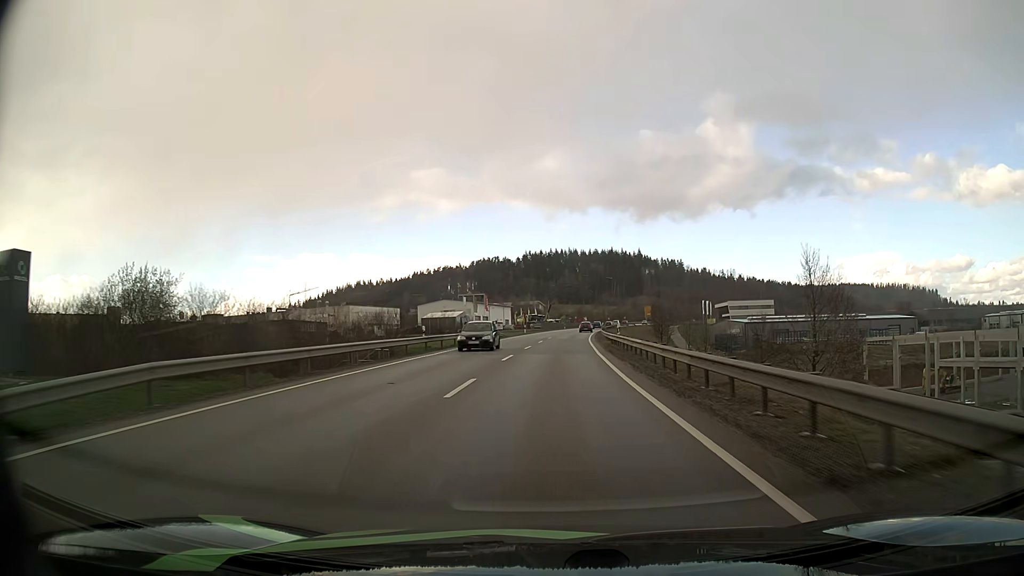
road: primary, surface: asphalt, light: Day
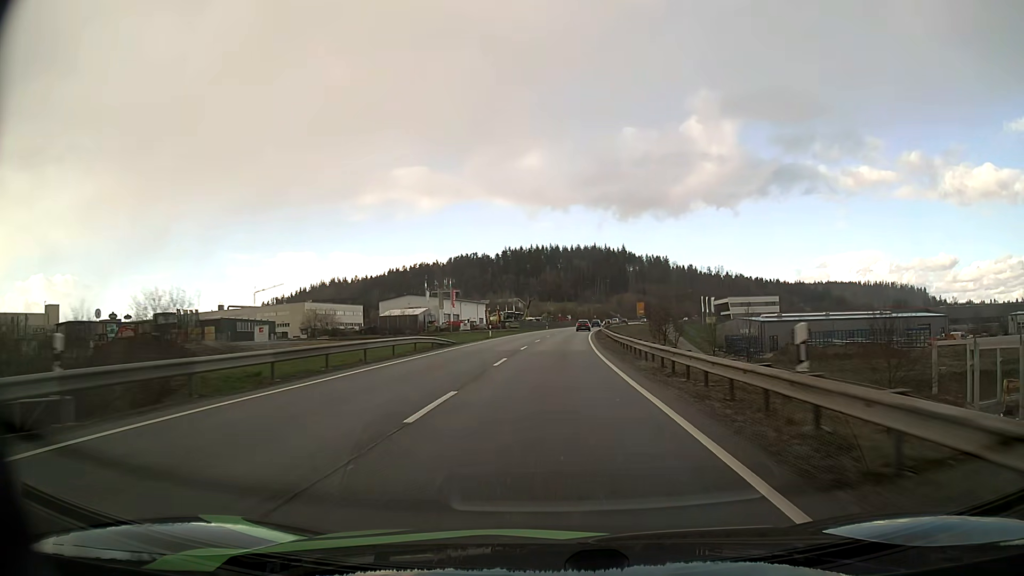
(+0.4, +26.5) m; +2°
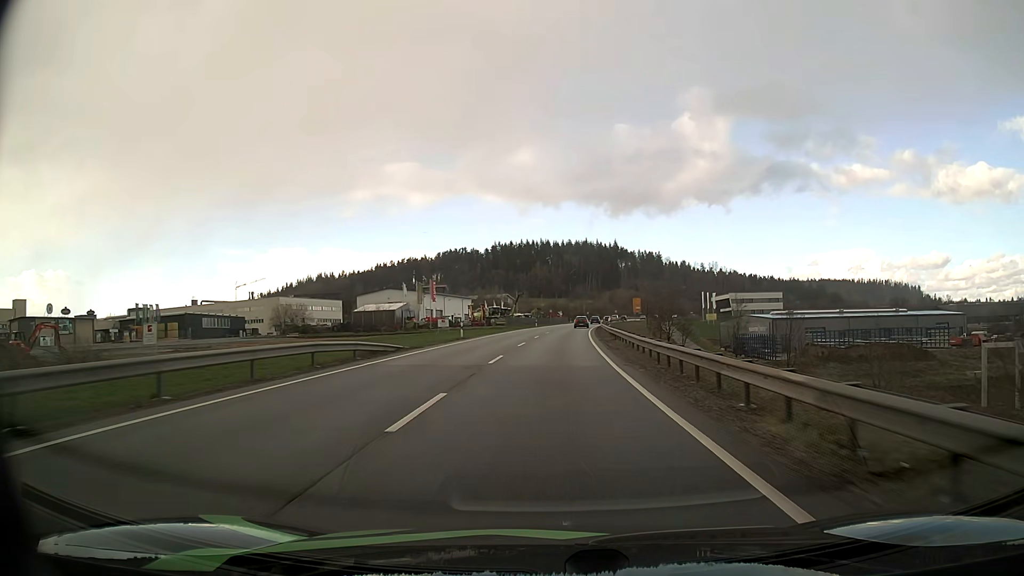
(+0.1, +13.2) m; +1°
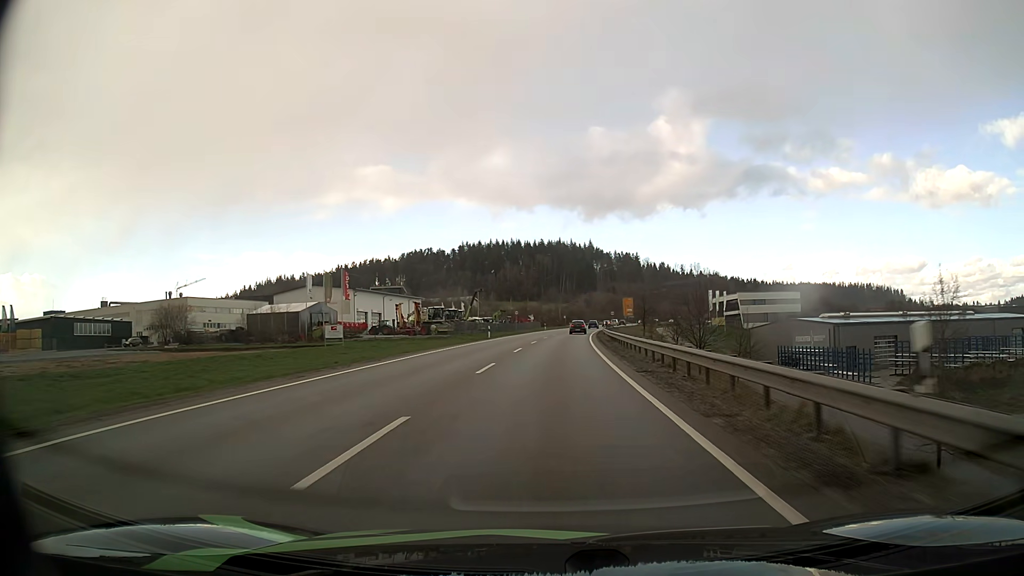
(+0.8, +39.3) m; +2°
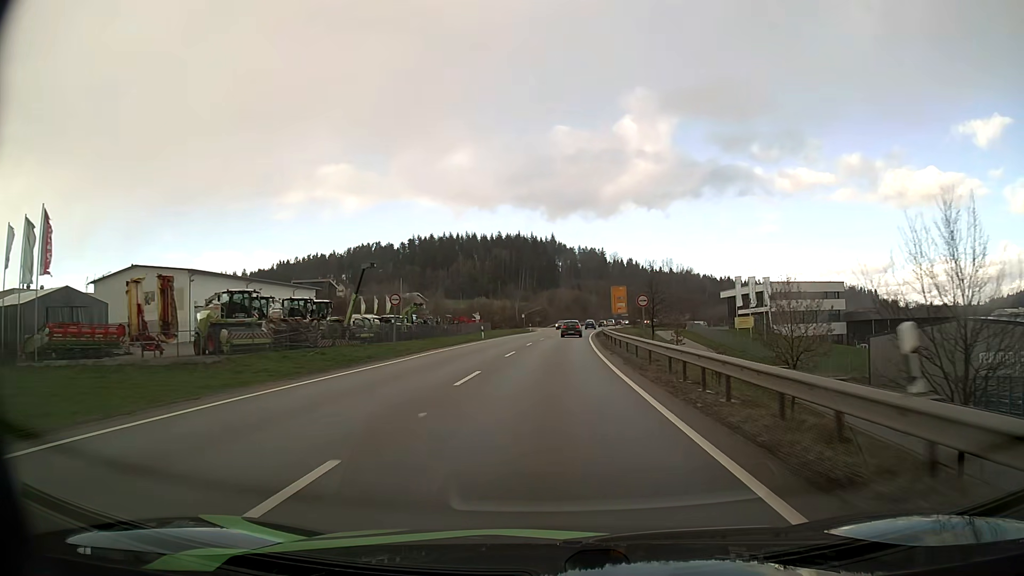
(+1.4, +51.1) m; +3°
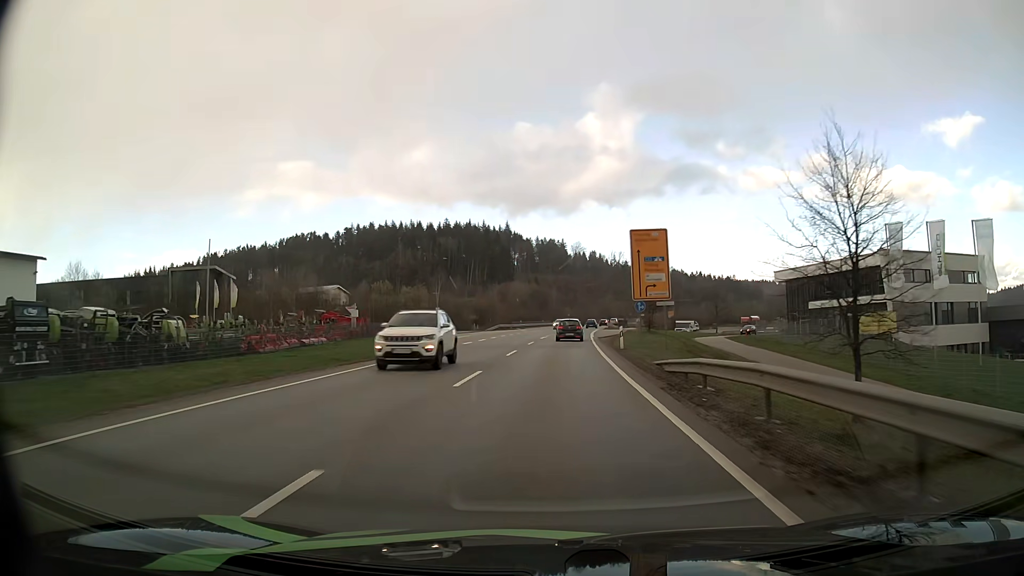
(+2.1, +60.7) m; +4°
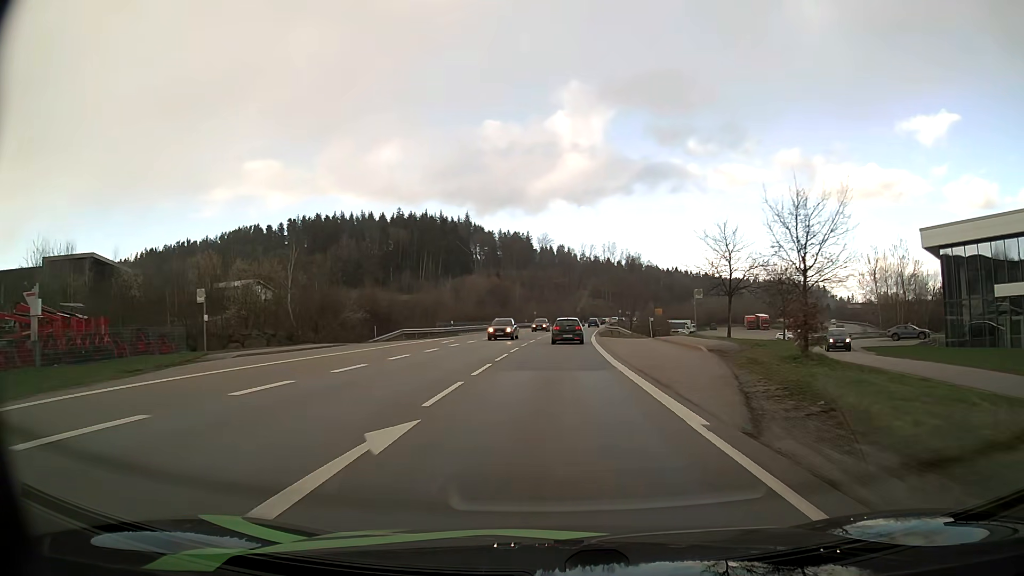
(+1.2, +45.3) m; +3°
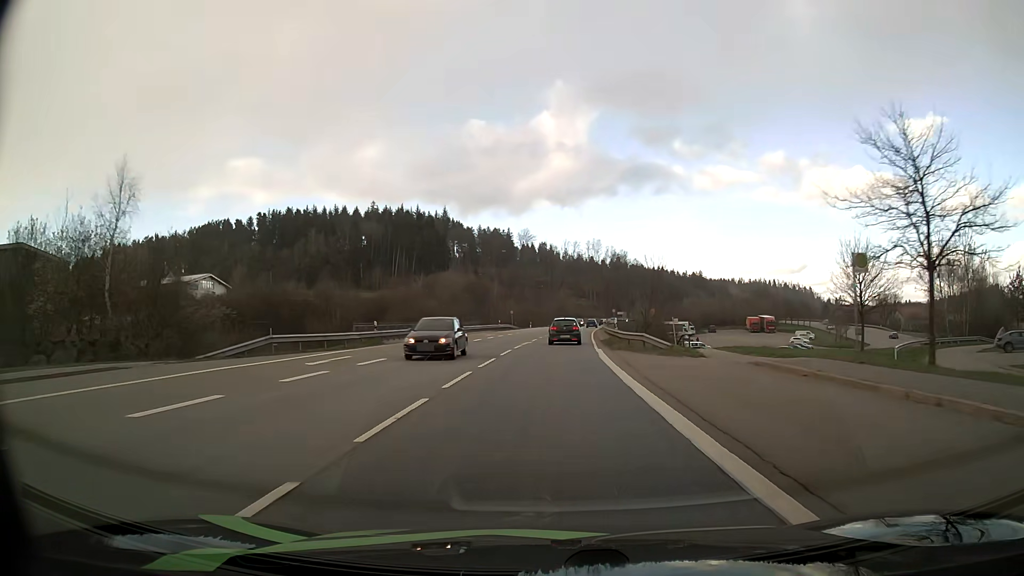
(+0.3, +21.0) m; +2°
(0, +10) (0, +20) (0, +30) (+1, +40) (+1, +50) (+2, +60) (+3, +70) (+4, +80) (+5, +90) (+6, +100) m
